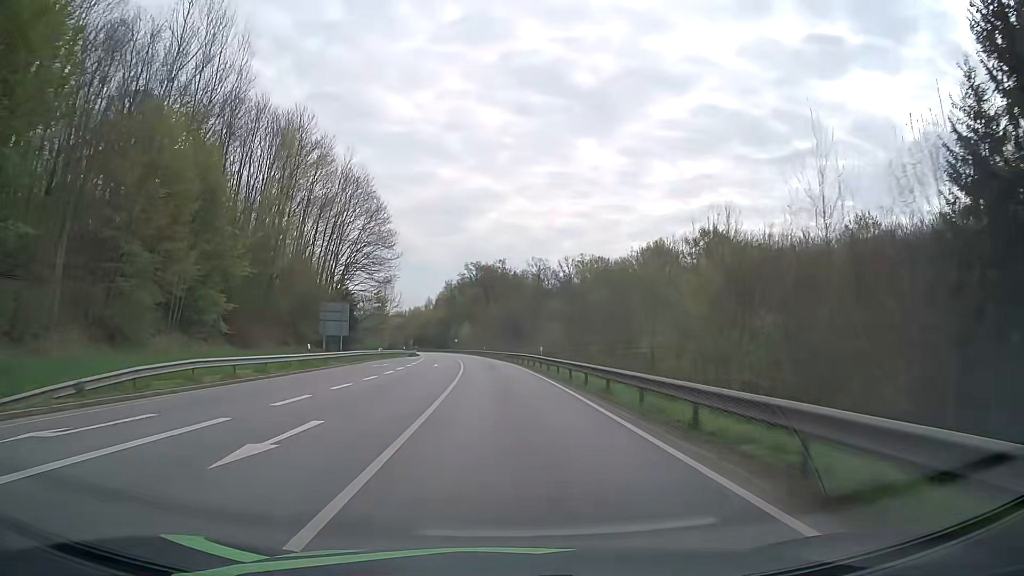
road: primary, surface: asphalt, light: Day
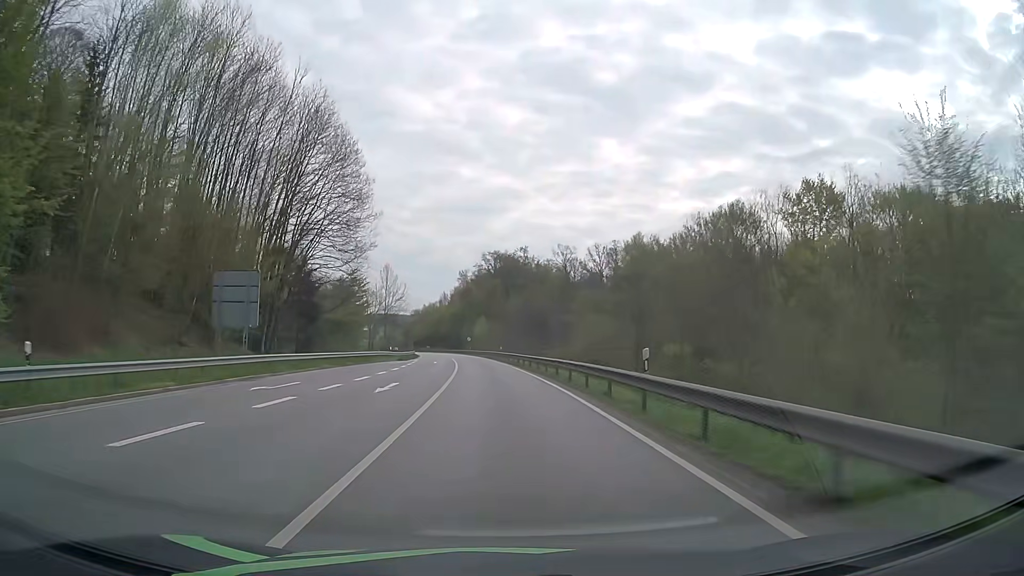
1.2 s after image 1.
(-0.2, +25.1) m; -2°
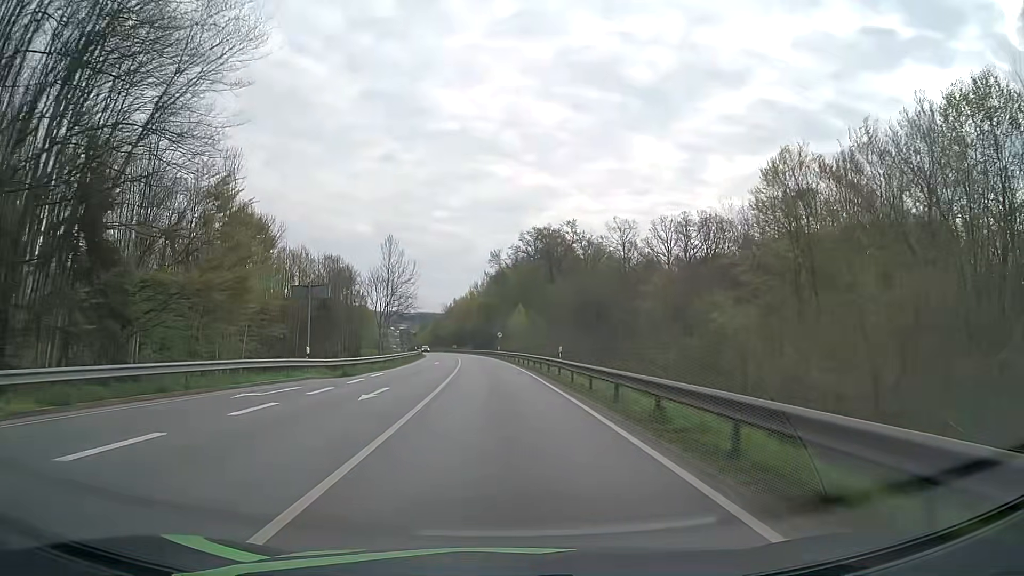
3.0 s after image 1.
(-1.0, +37.7) m; -3°
(0, +10) (0, +20) (-1, +30) (-1, +40) (-2, +50) (-2, +60) (-3, +70) (-4, +80) (-5, +90) (-6, +100) m
